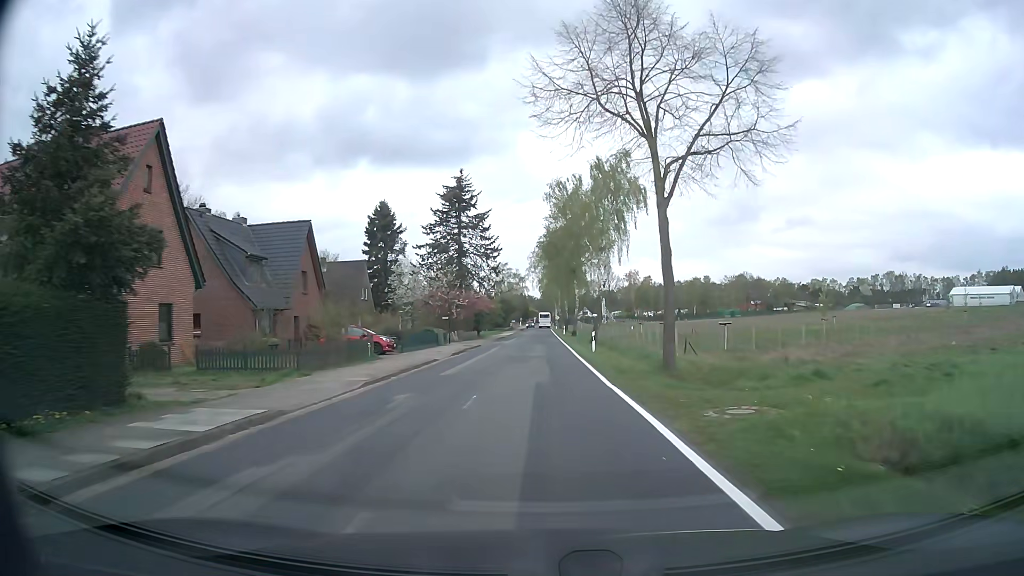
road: secondary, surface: asphalt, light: Day
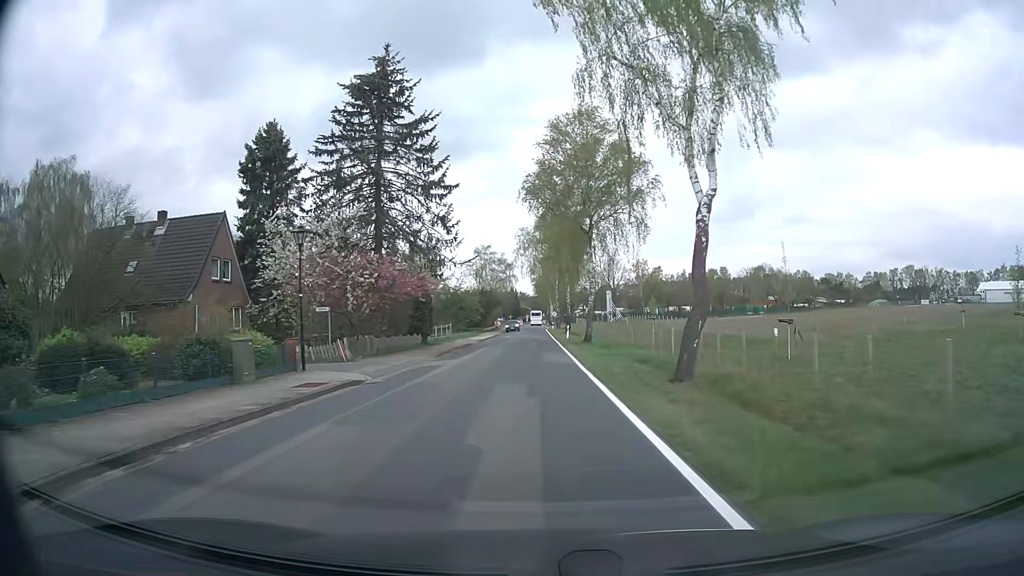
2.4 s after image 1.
(+0.2, +31.3) m; +1°
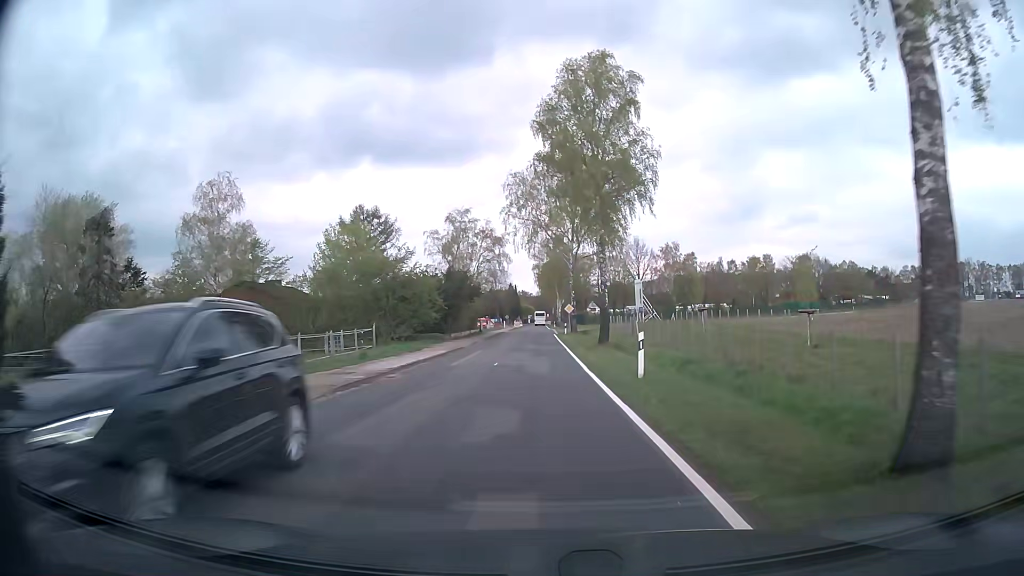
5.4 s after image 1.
(-0.2, +39.0) m; 0°
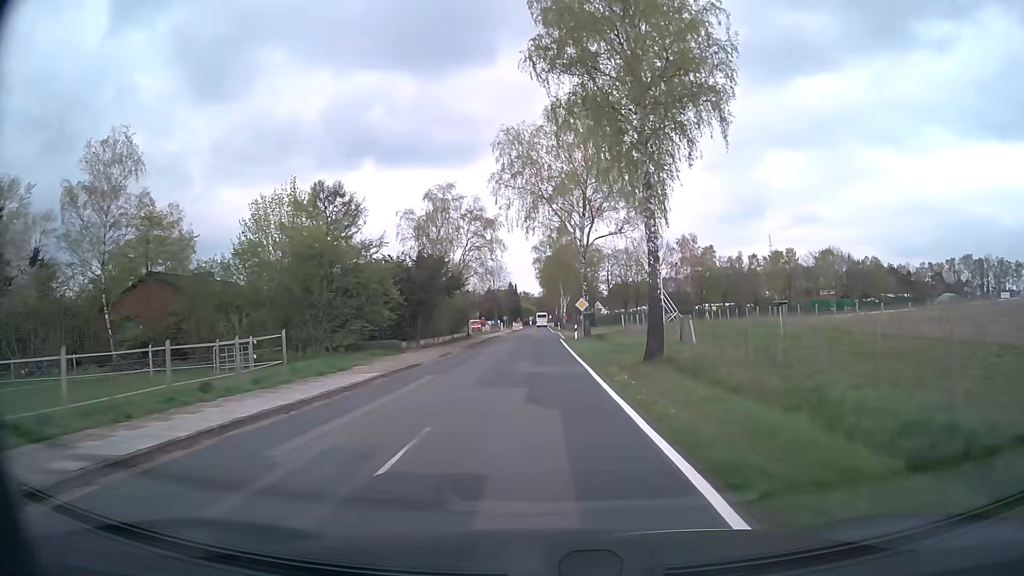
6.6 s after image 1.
(0.0, +15.6) m; 0°
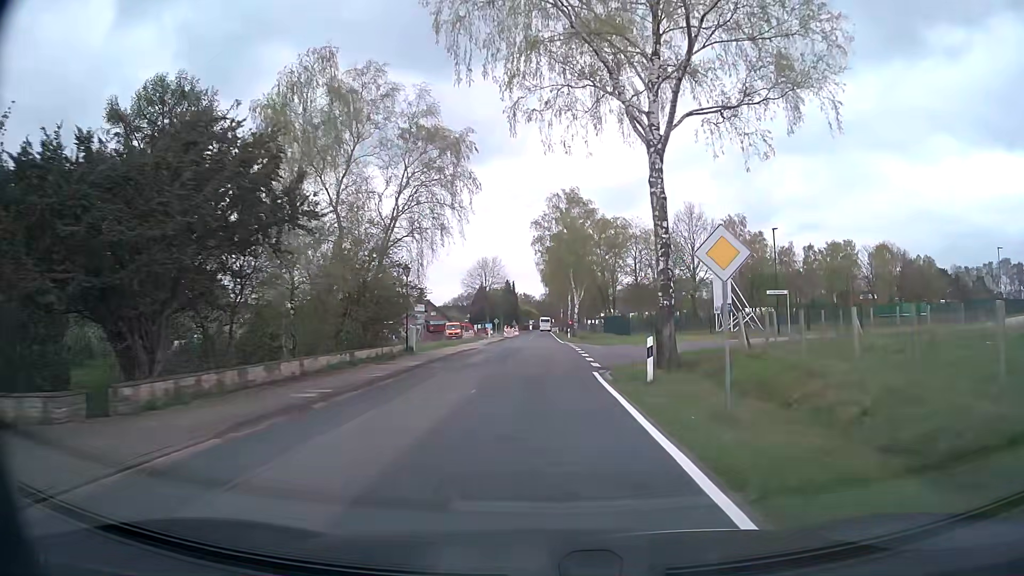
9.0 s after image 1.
(-0.1, +31.0) m; 0°
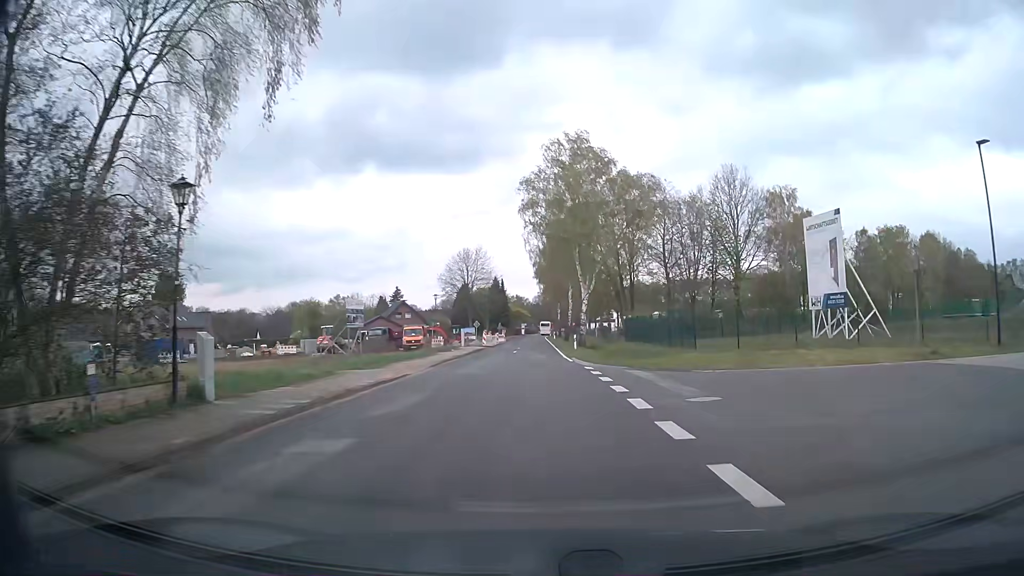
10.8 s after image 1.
(+0.1, +23.2) m; +1°
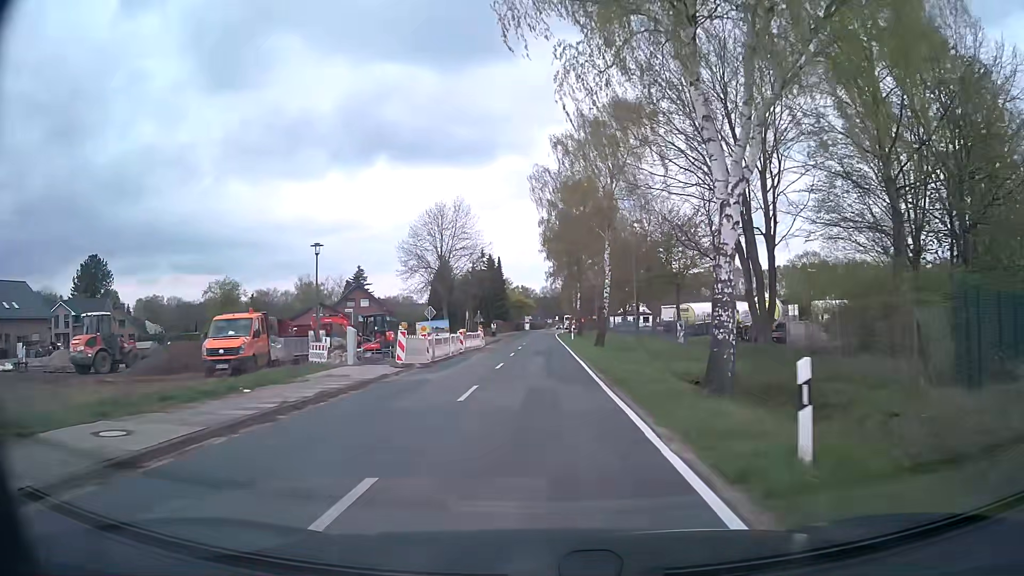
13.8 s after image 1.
(-0.3, +38.8) m; -1°
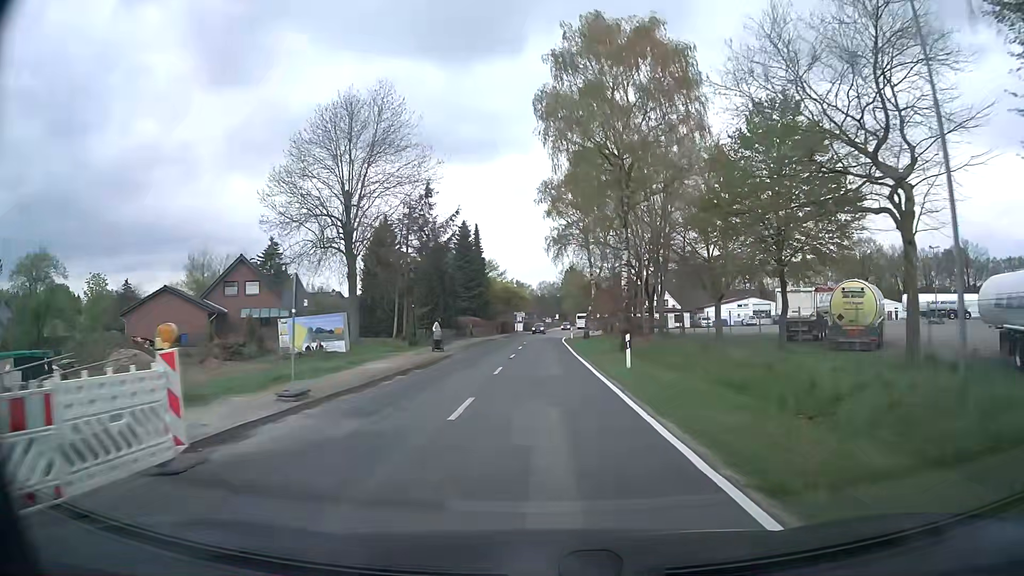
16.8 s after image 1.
(0.0, +38.9) m; +1°
